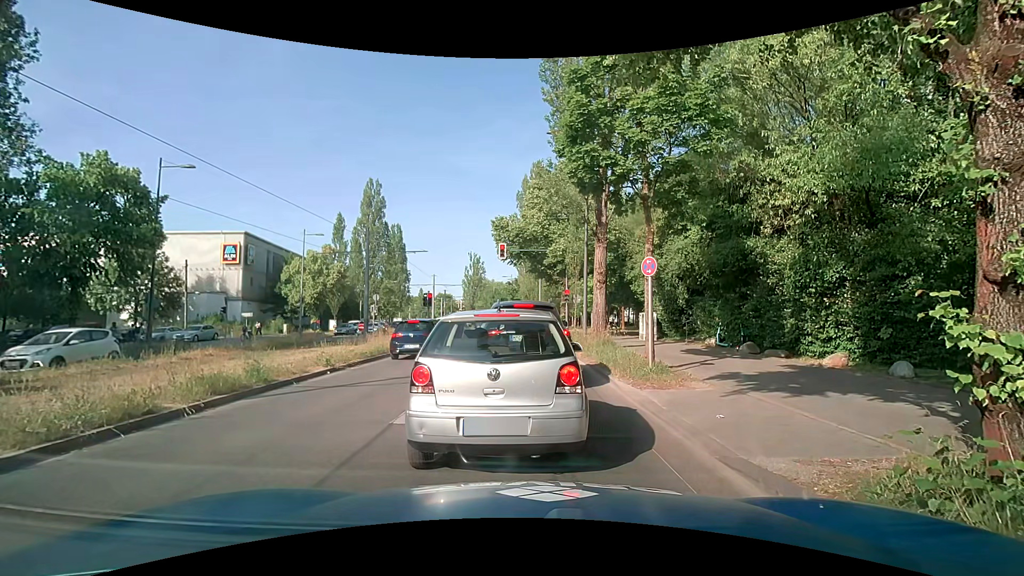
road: secondary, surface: asphalt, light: Day
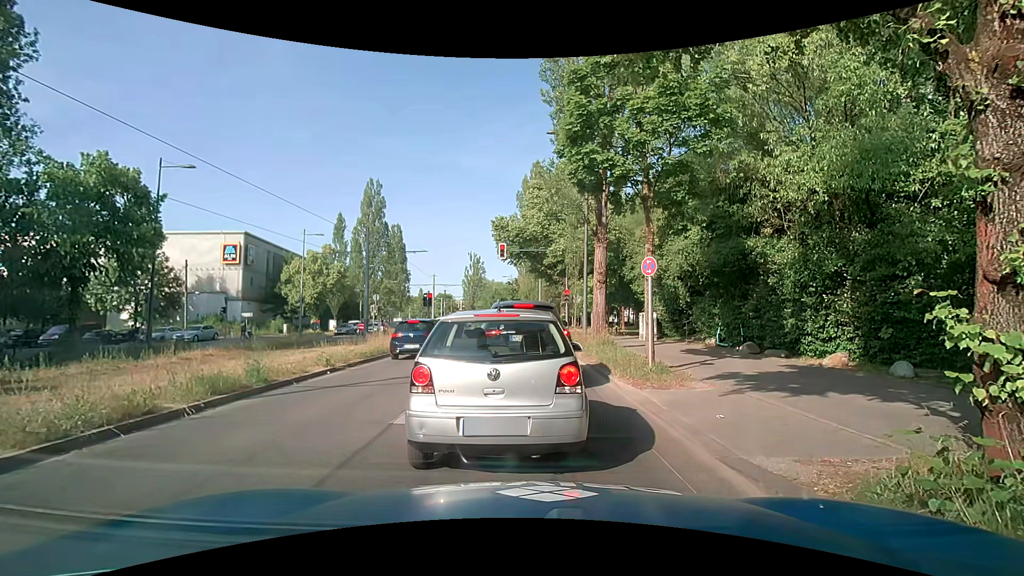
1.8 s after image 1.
(0.0, 0.0) m; 0°
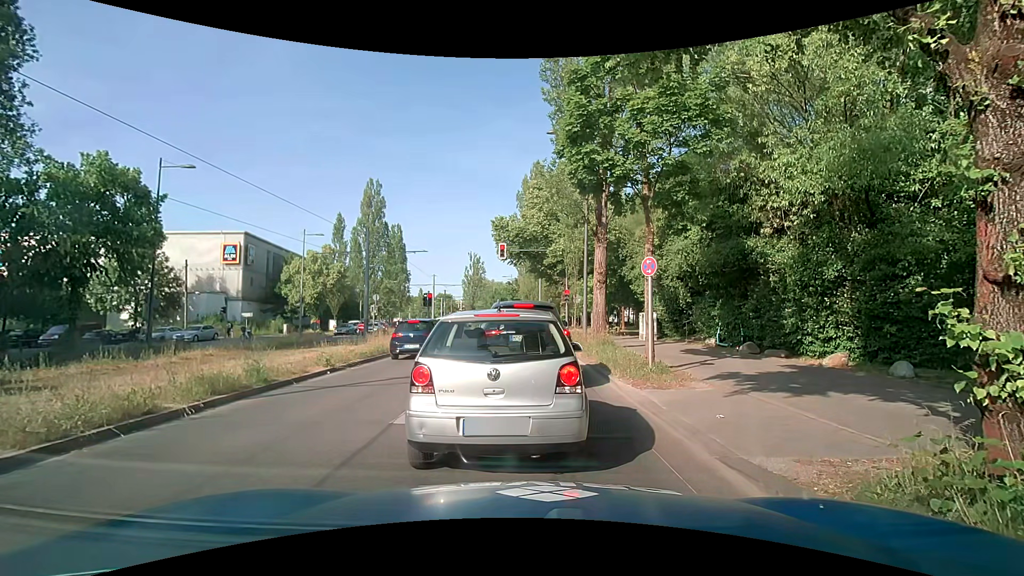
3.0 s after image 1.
(0.0, 0.0) m; 0°
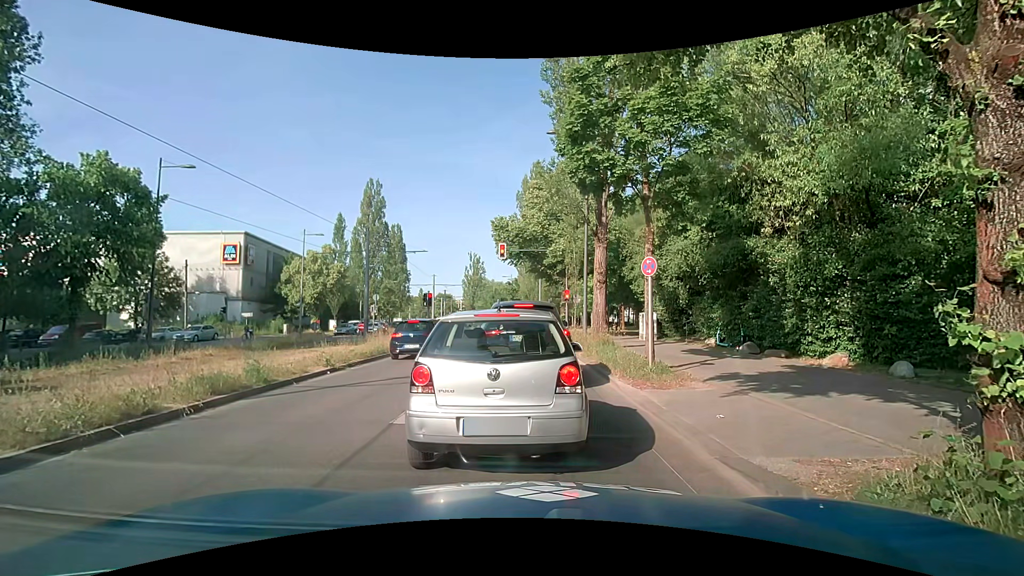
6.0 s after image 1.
(0.0, 0.0) m; 0°
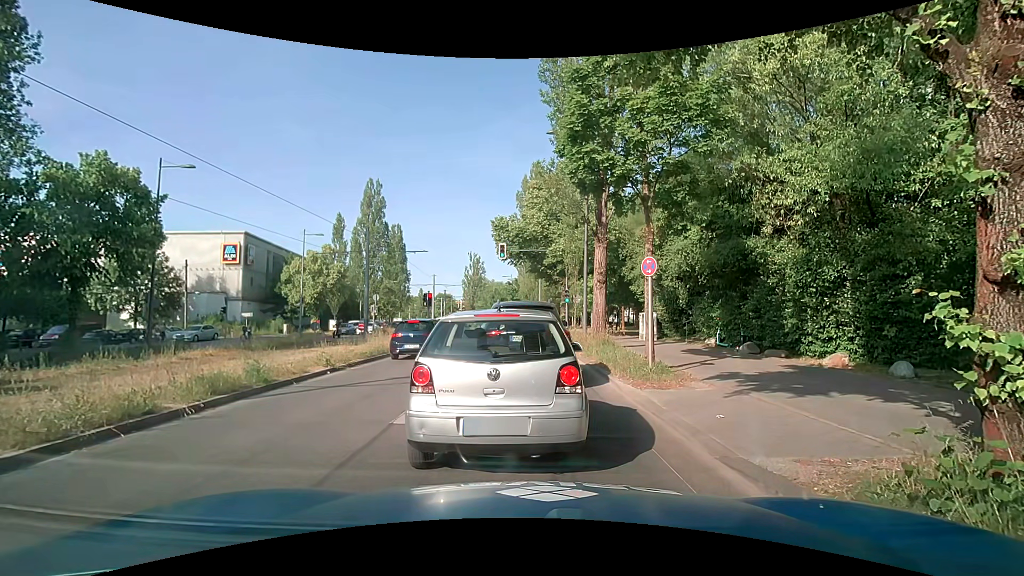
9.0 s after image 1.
(0.0, 0.0) m; 0°
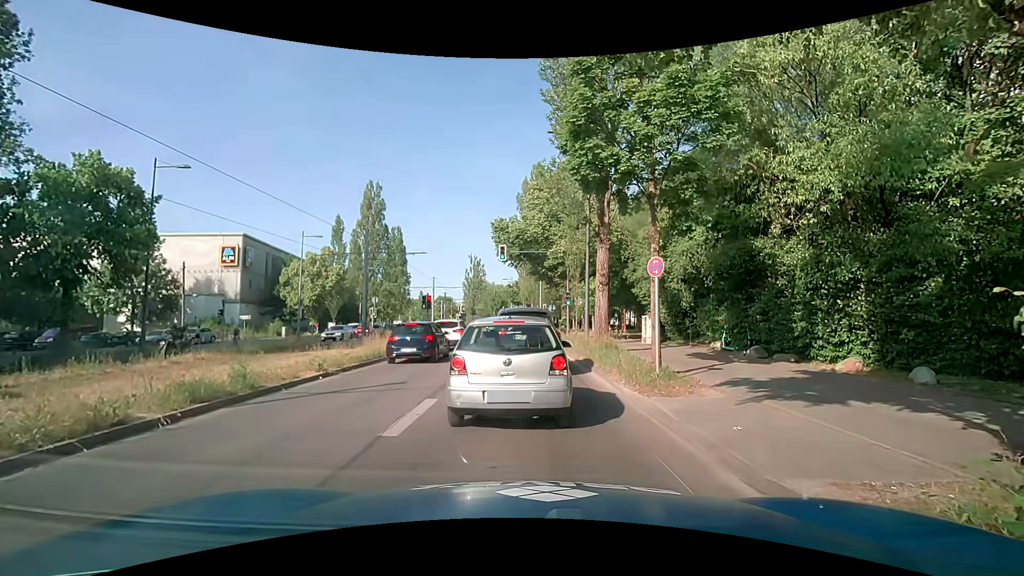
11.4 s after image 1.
(0.0, +0.6) m; 0°
